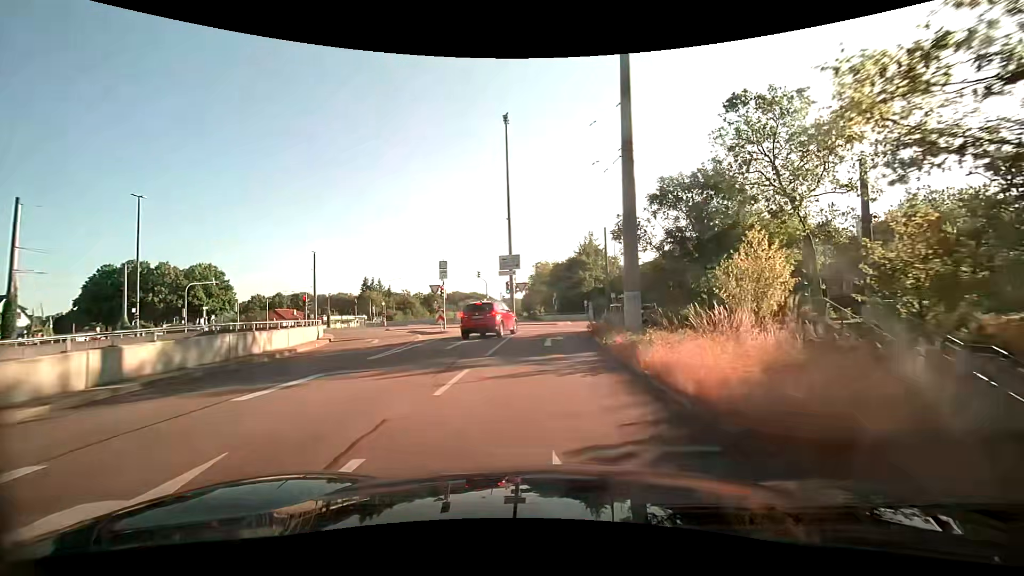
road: trunk_link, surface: asphalt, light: Day
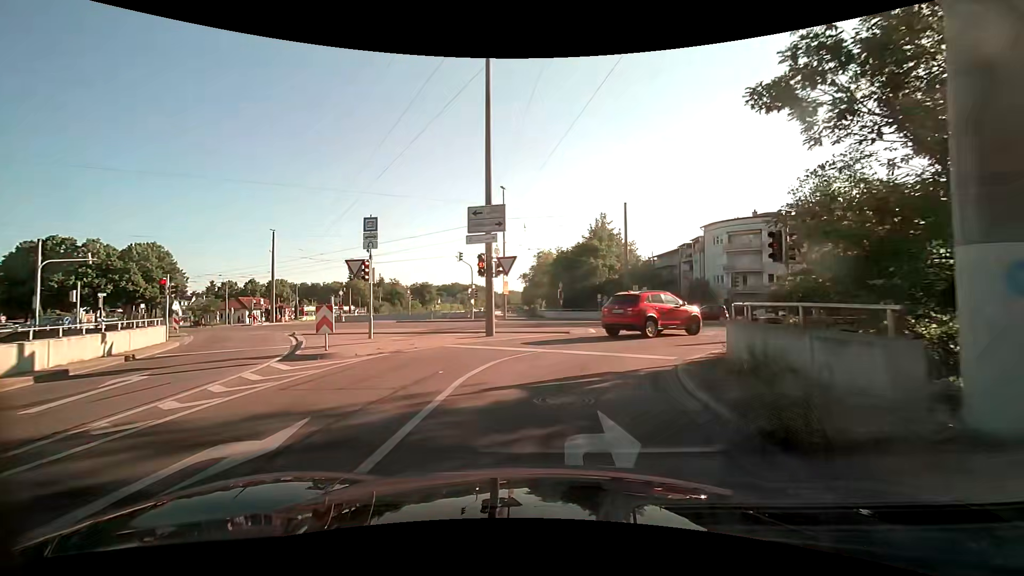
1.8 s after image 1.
(-0.2, +15.0) m; -1°
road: tertiary_link
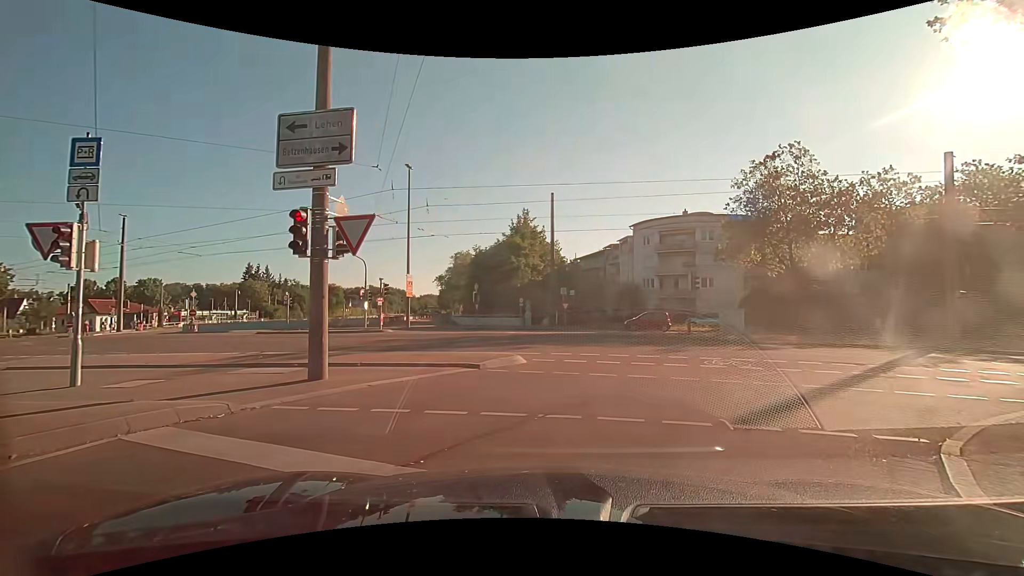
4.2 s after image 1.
(+0.3, +8.5) m; +9°
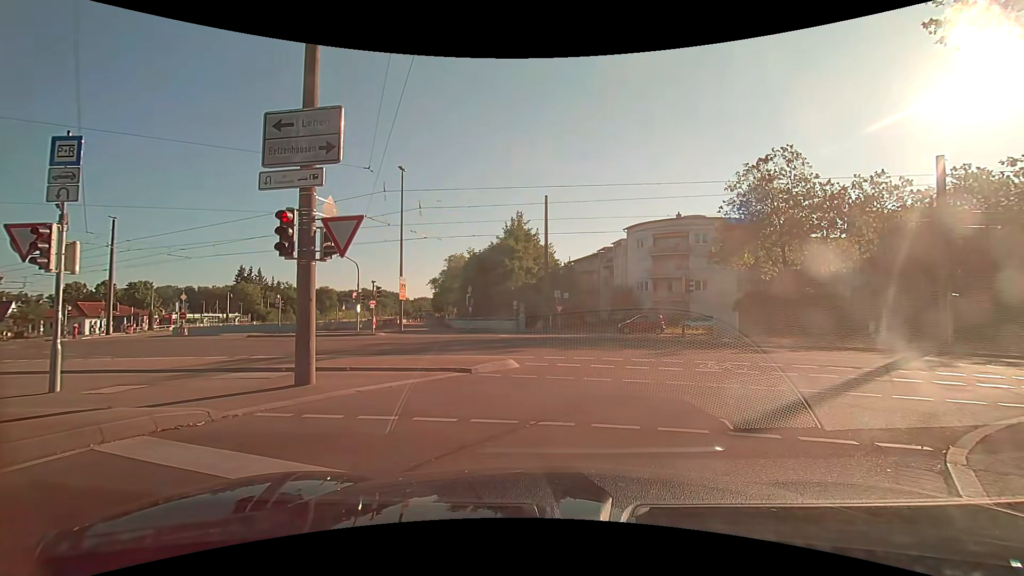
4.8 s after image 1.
(0.0, +0.2) m; 0°
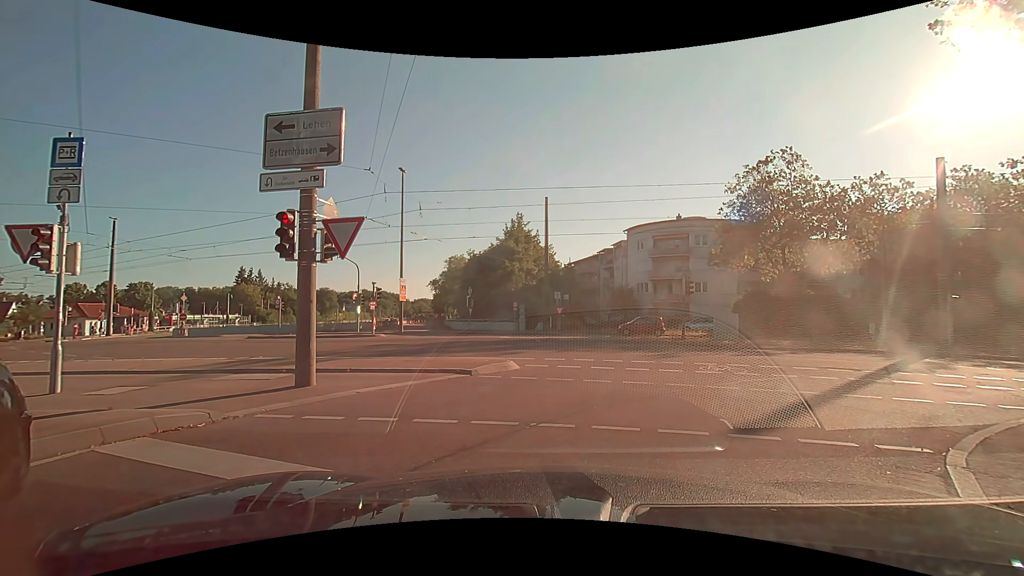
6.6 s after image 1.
(0.0, +0.1) m; 0°
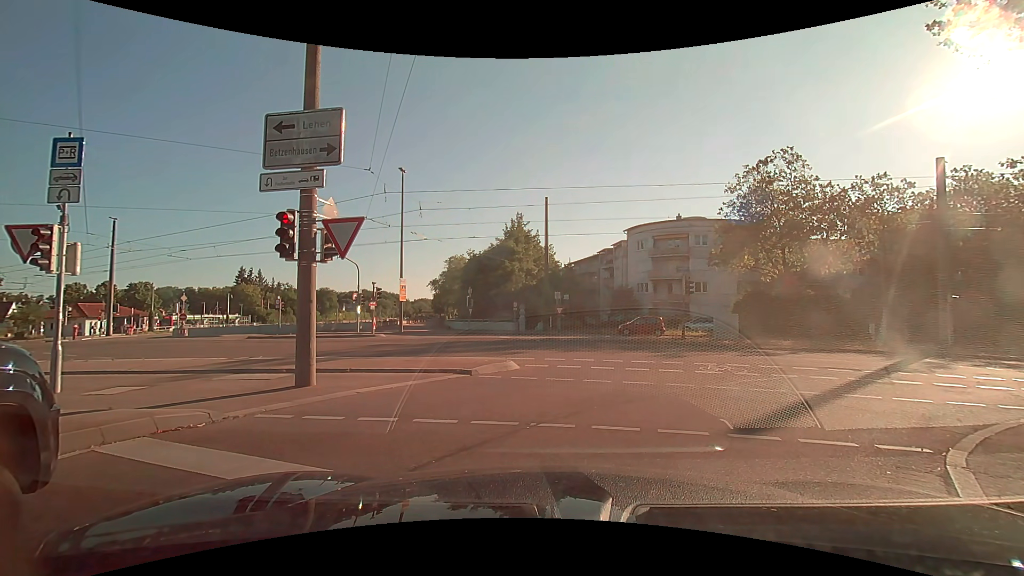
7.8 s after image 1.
(0.0, 0.0) m; 0°
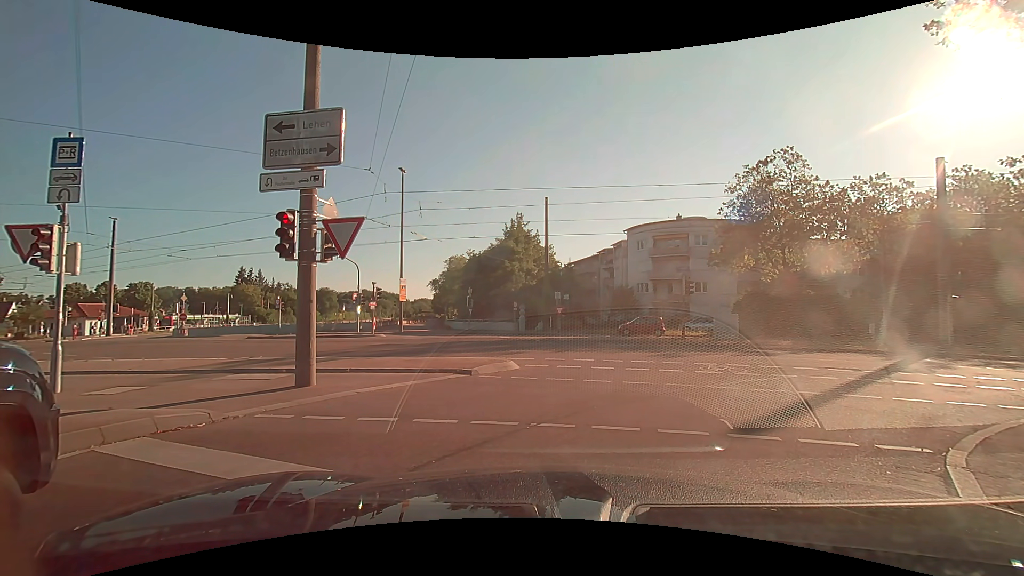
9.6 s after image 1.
(0.0, 0.0) m; 0°
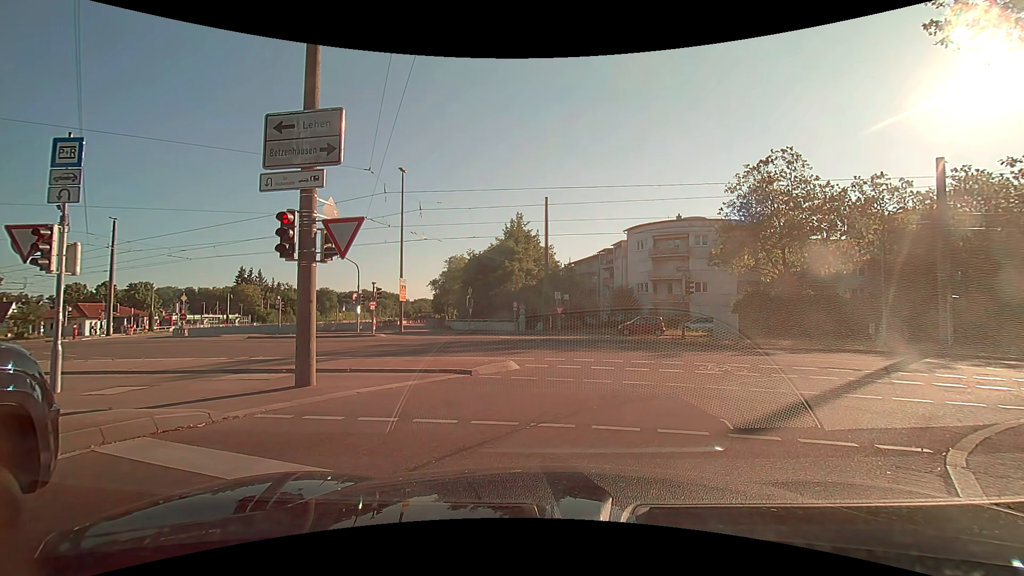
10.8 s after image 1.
(0.0, 0.0) m; 0°
